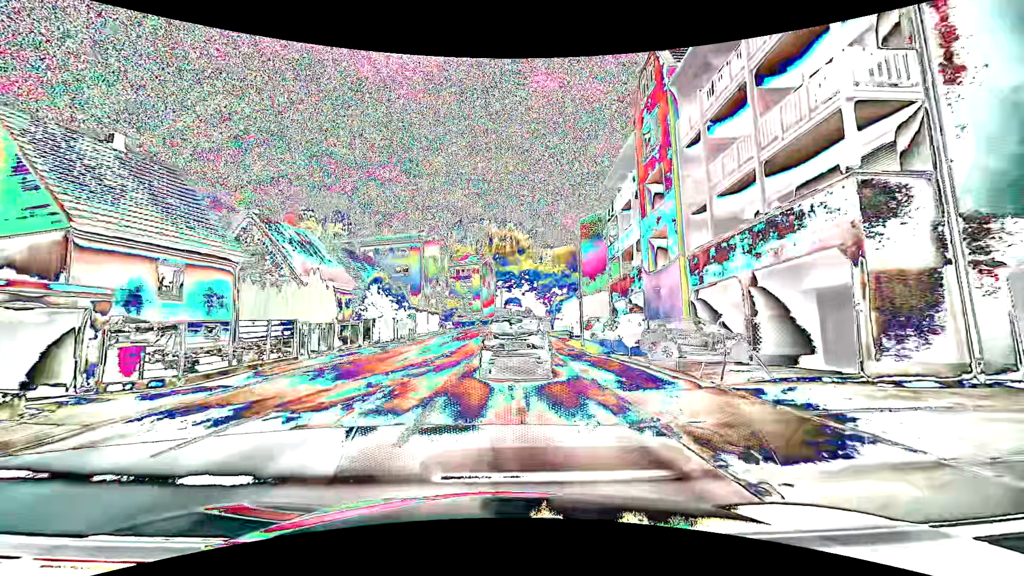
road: tertiary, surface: asphalt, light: Day
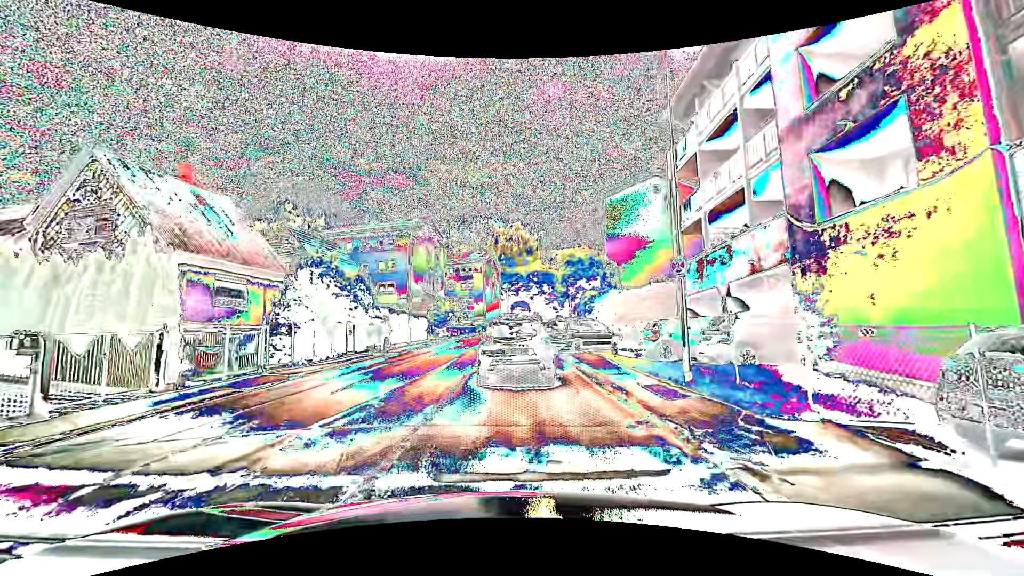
(-0.2, +12.6) m; -1°
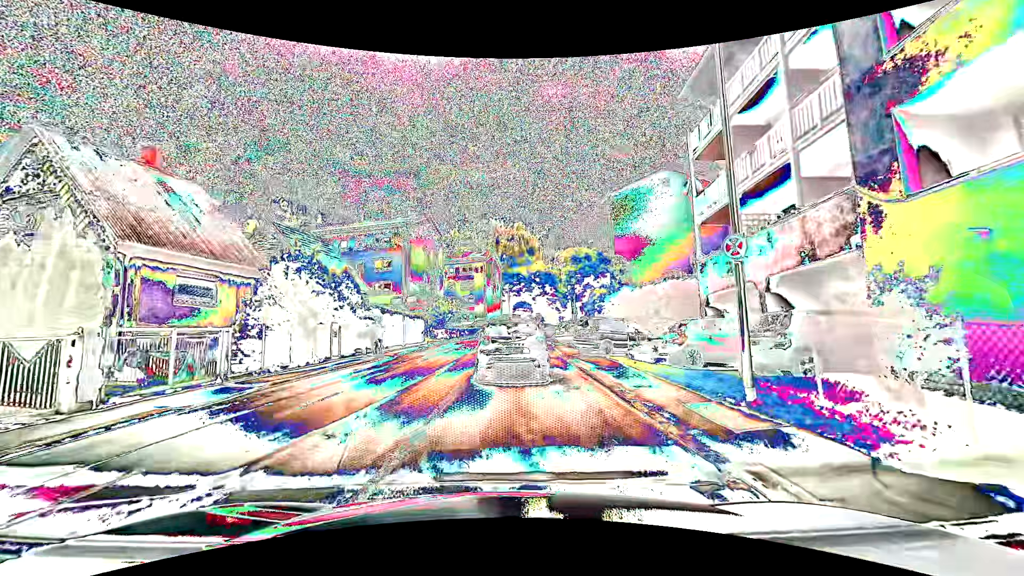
(0.0, +2.5) m; -1°
(0, +10) (0, +20) (+1, +30) (+1, +40) (+2, +50) (+4, +60) (+6, +70) (+8, +79) (+10, +89) (+13, +99) m
